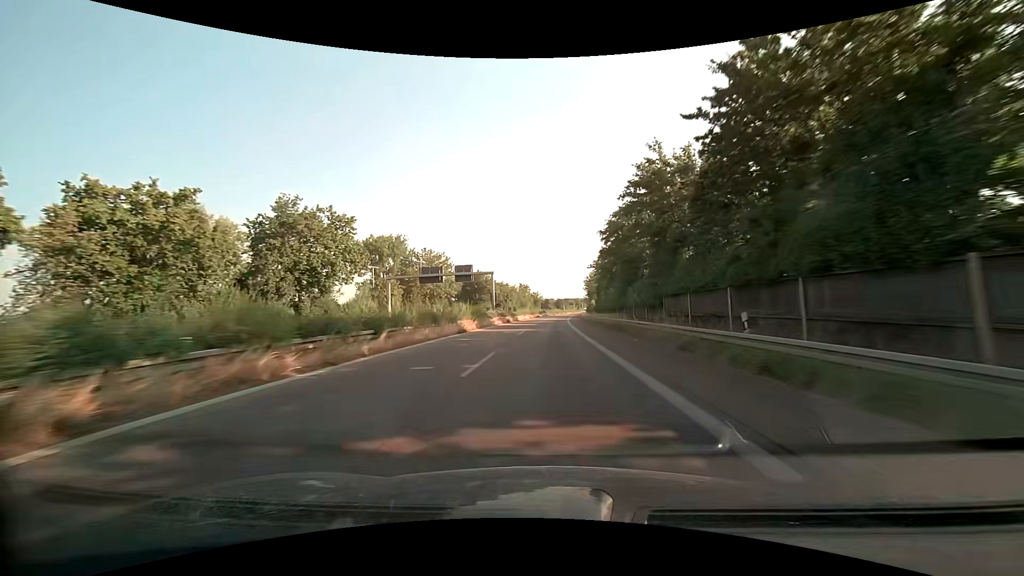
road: trunk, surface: asphalt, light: Day
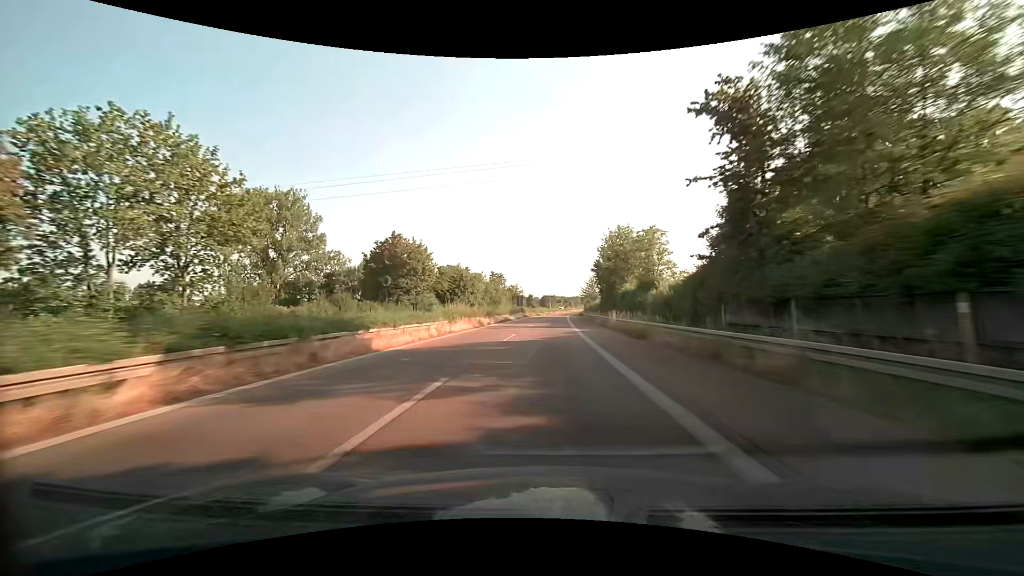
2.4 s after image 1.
(+0.9, +60.7) m; +1°
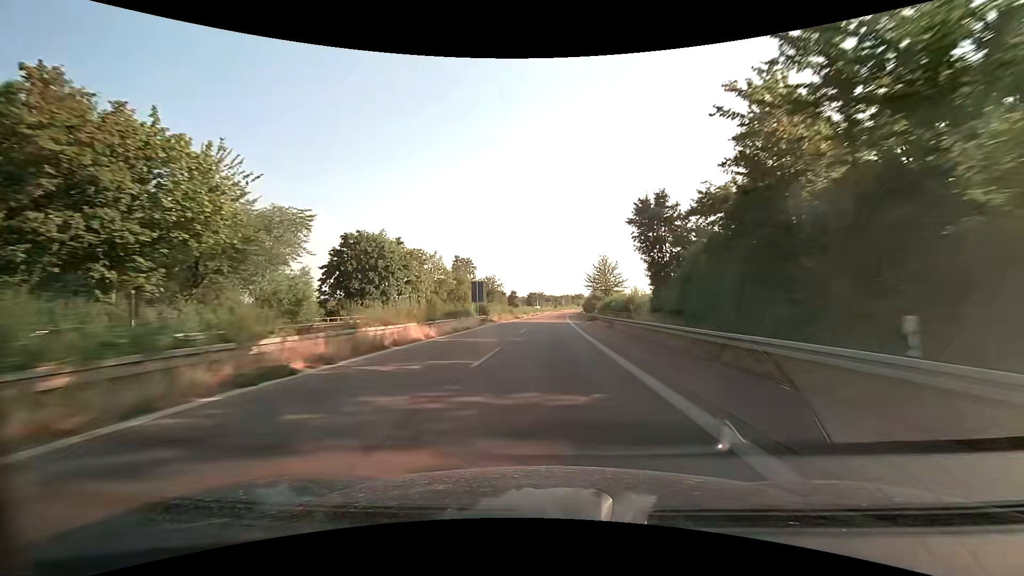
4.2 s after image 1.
(+0.6, +46.5) m; +1°
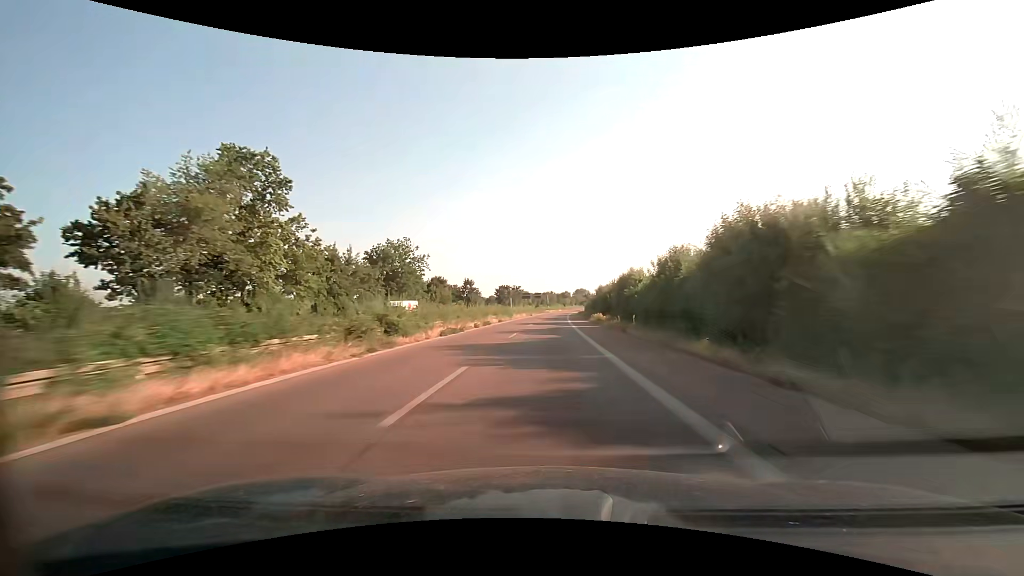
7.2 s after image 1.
(+1.7, +78.2) m; +2°
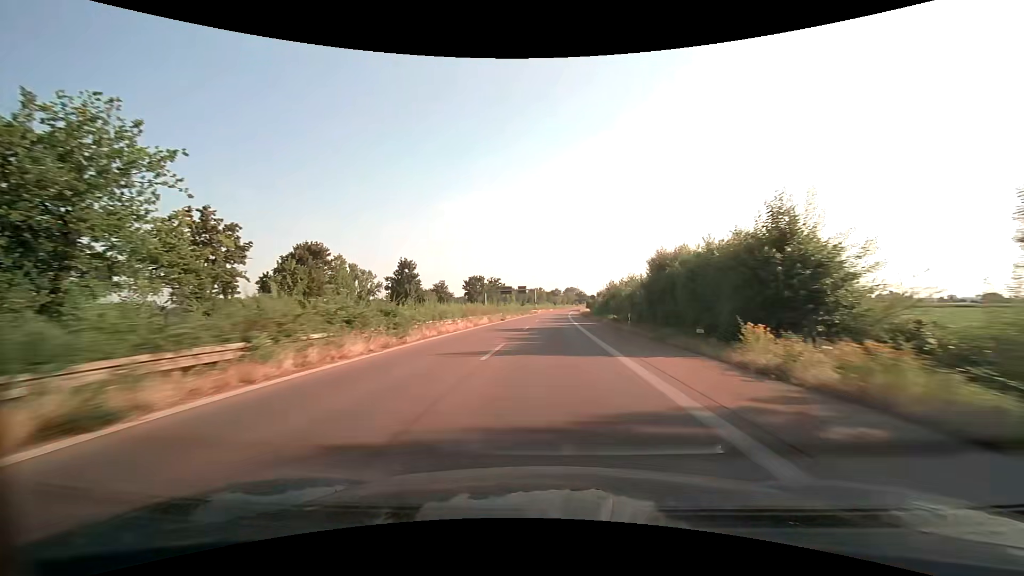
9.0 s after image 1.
(+0.6, +47.2) m; +1°
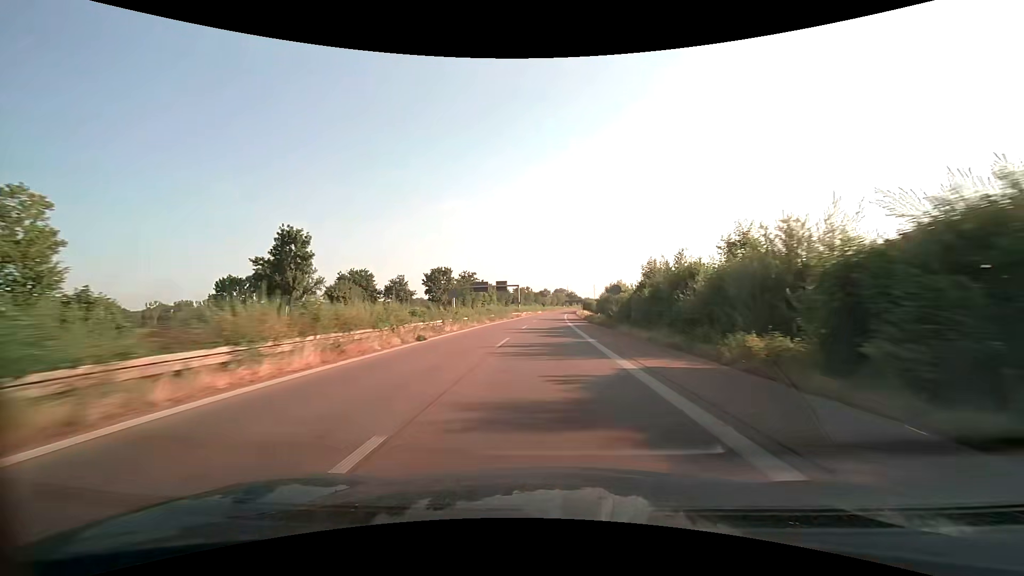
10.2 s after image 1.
(+0.4, +31.5) m; +1°
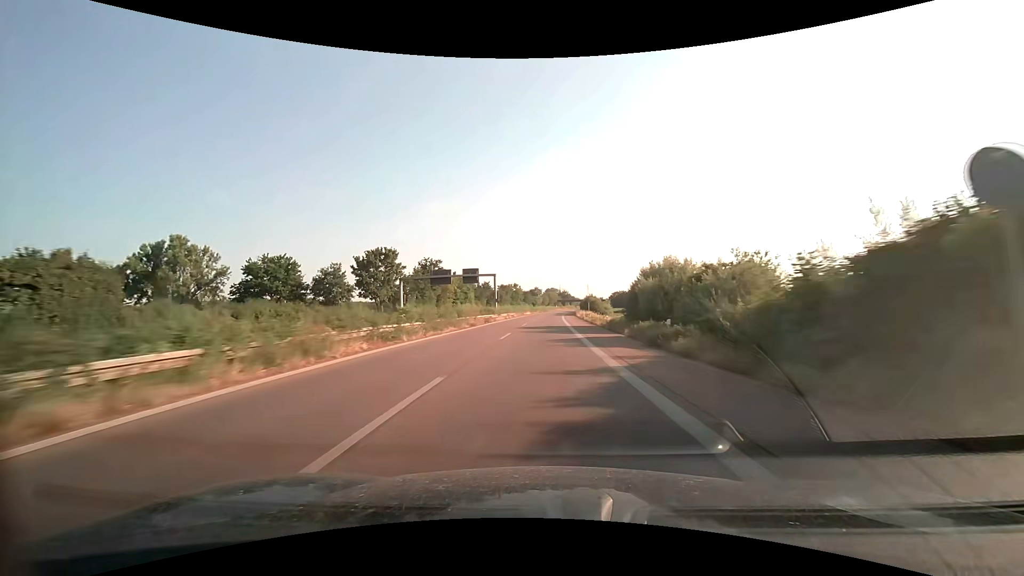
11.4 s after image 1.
(+0.3, +31.6) m; +1°
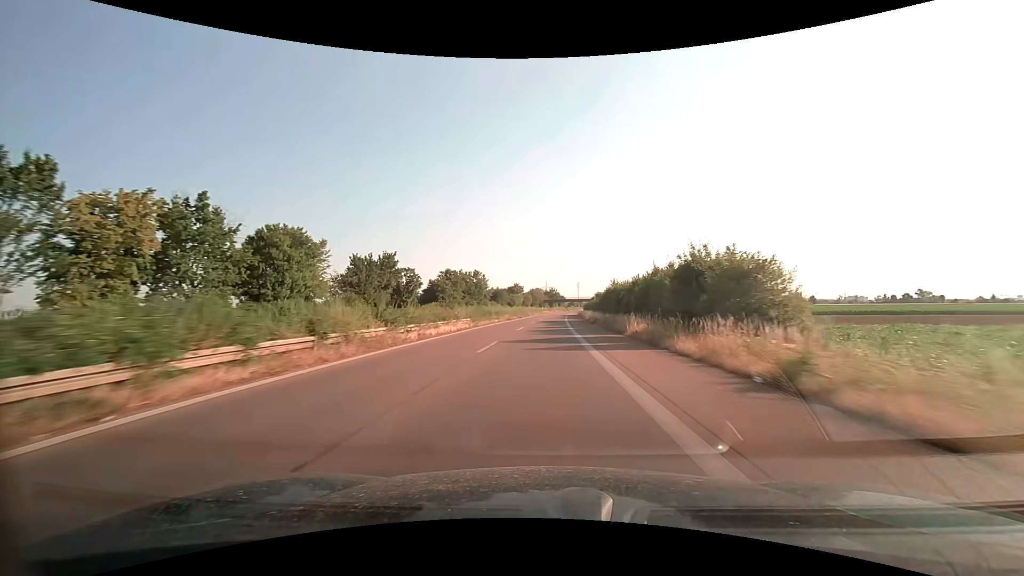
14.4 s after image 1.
(+1.3, +78.9) m; +2°
(0, +10) (0, +20) (0, +30) (0, +40) (+1, +50) (+1, +60) (+1, +70) (+1, +80) (+2, +90) (+2, +100) m
